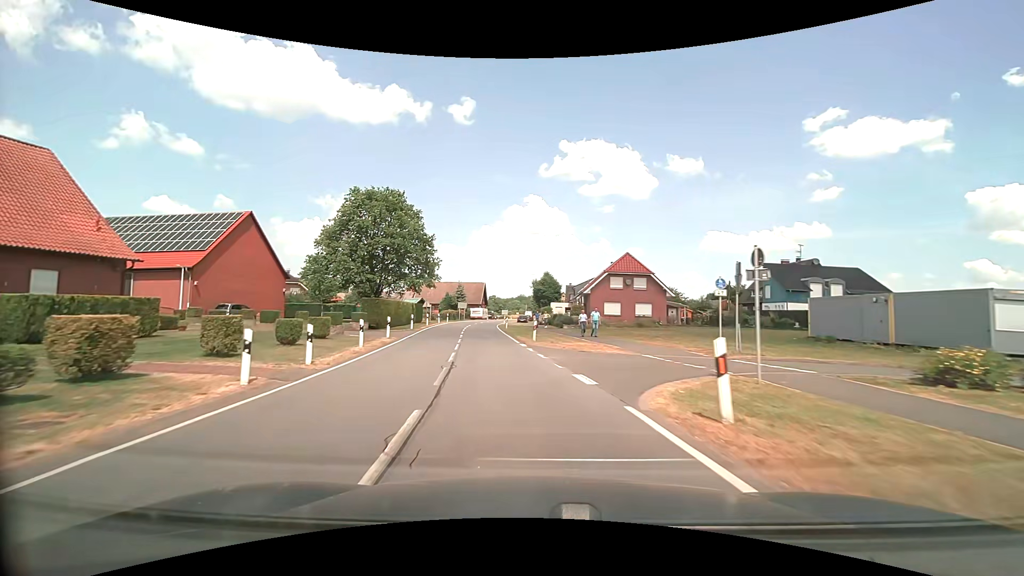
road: secondary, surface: asphalt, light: Day
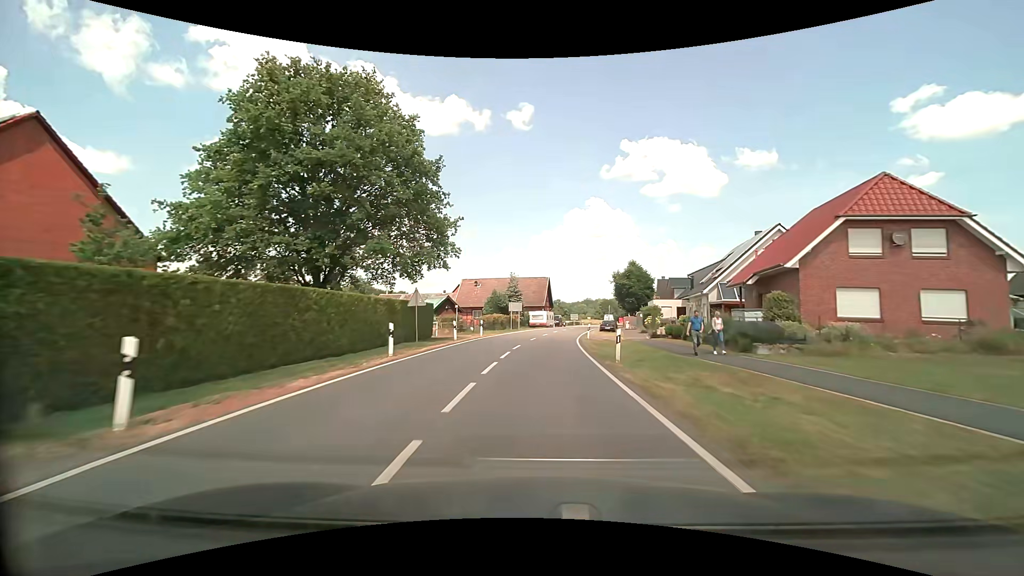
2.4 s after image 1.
(-3.1, +29.9) m; -8°
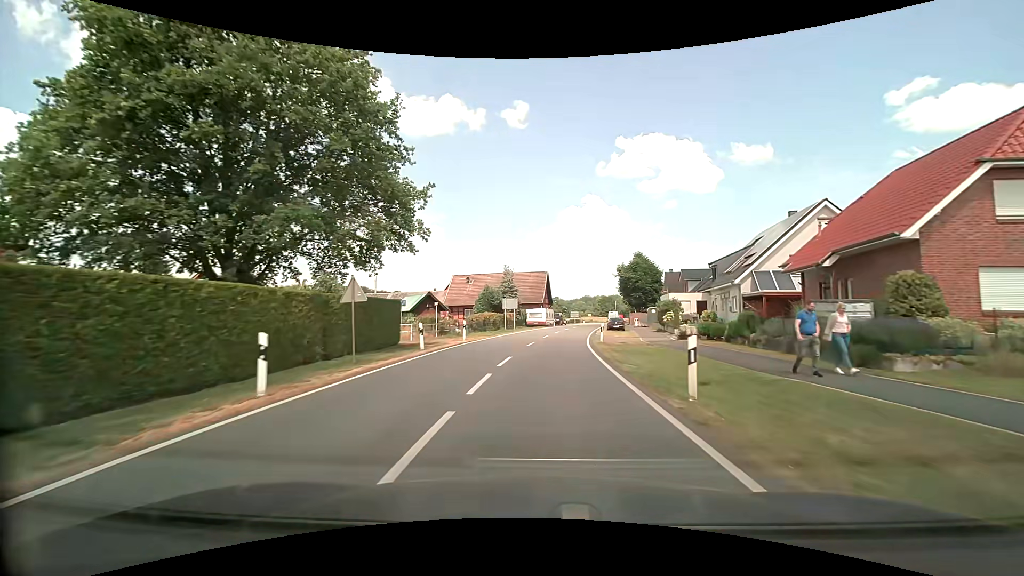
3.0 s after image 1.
(0.0, +7.5) m; 0°
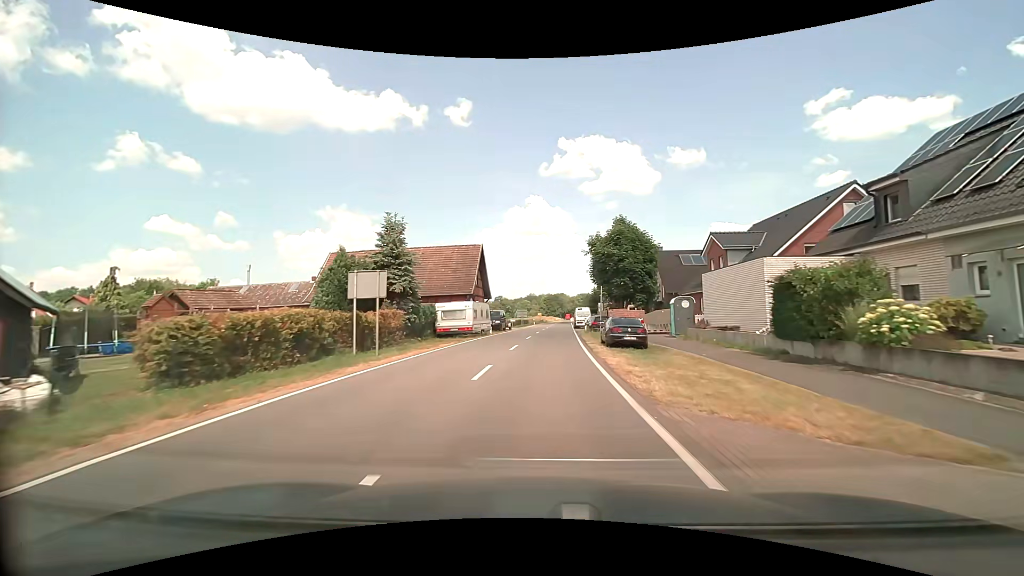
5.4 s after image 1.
(+1.5, +30.0) m; +6°
(0, +10) (0, +20) (+1, +30) (+2, +40) (+2, +50) (+3, +60) (+4, +70) (+4, +80) (+5, +90) (+6, +100) m
